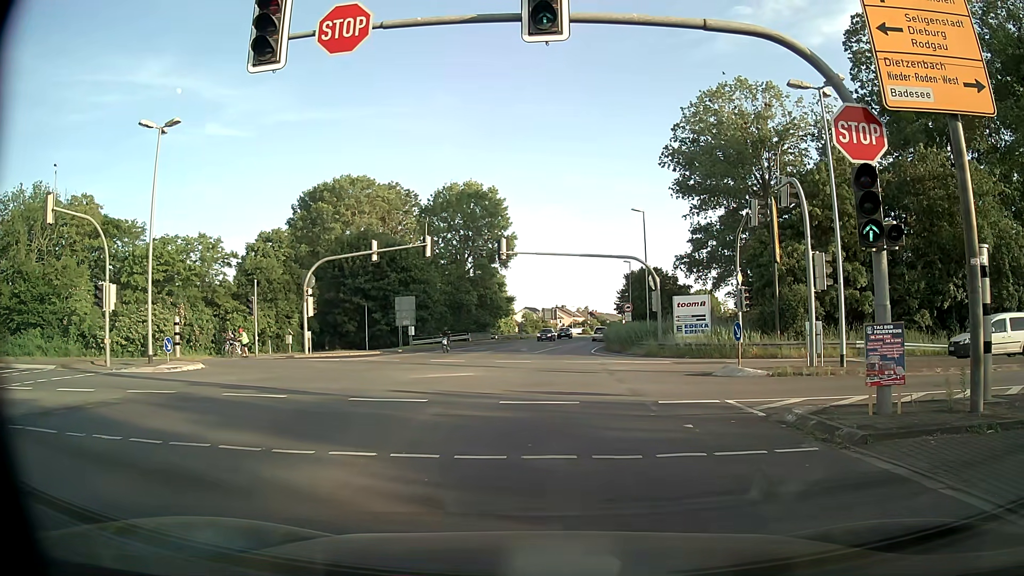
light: Day
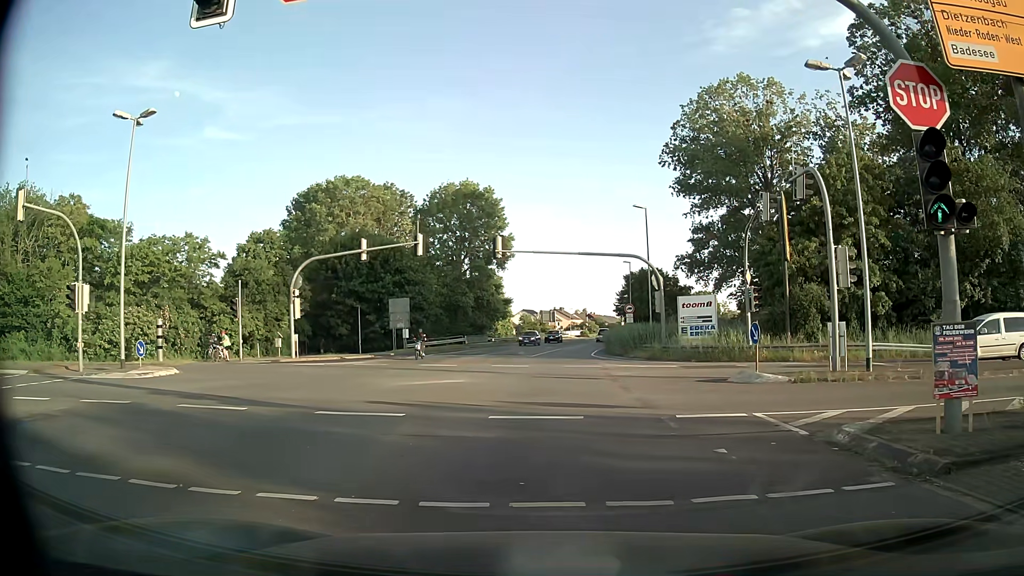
(0.0, +2.1) m; +2°
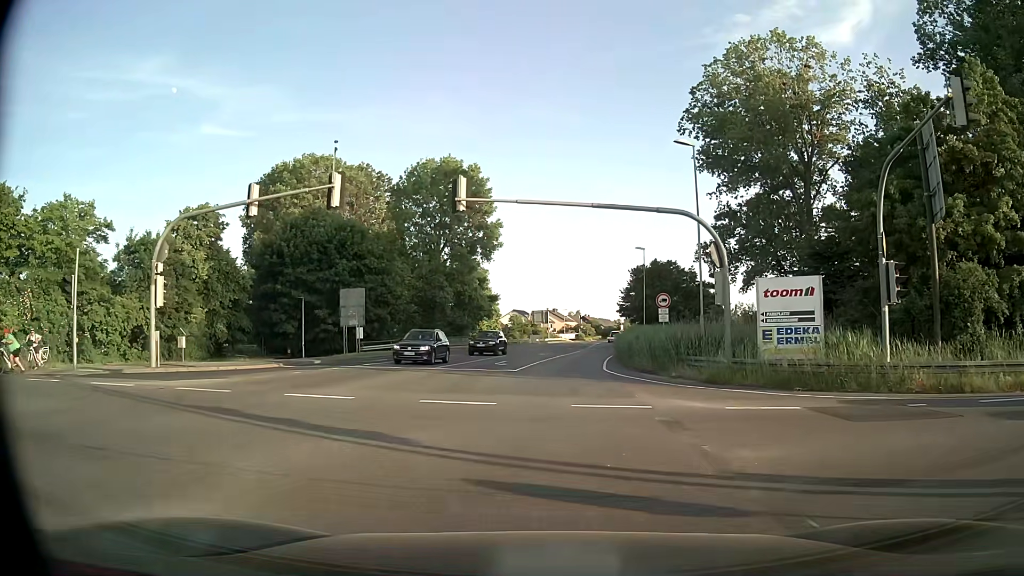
(0.0, +15.3) m; 0°
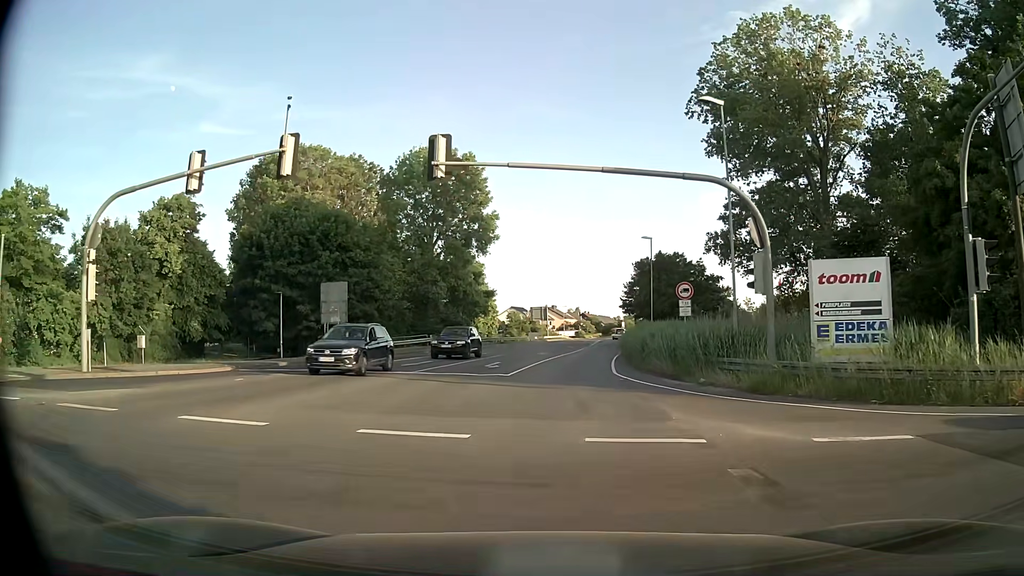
(0.0, +4.7) m; 0°
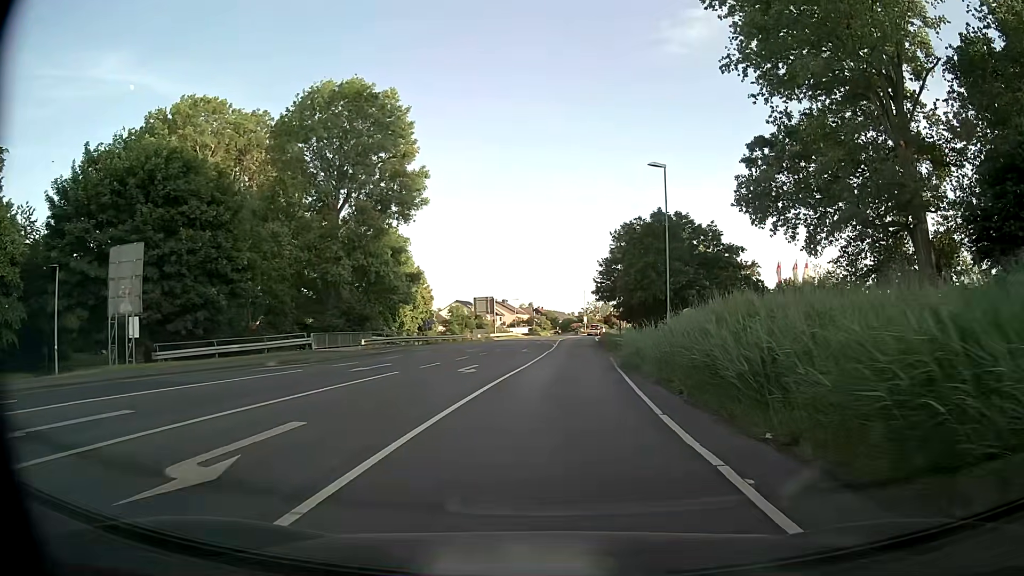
(+0.7, +22.6) m; +4°
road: tertiary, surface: asphalt
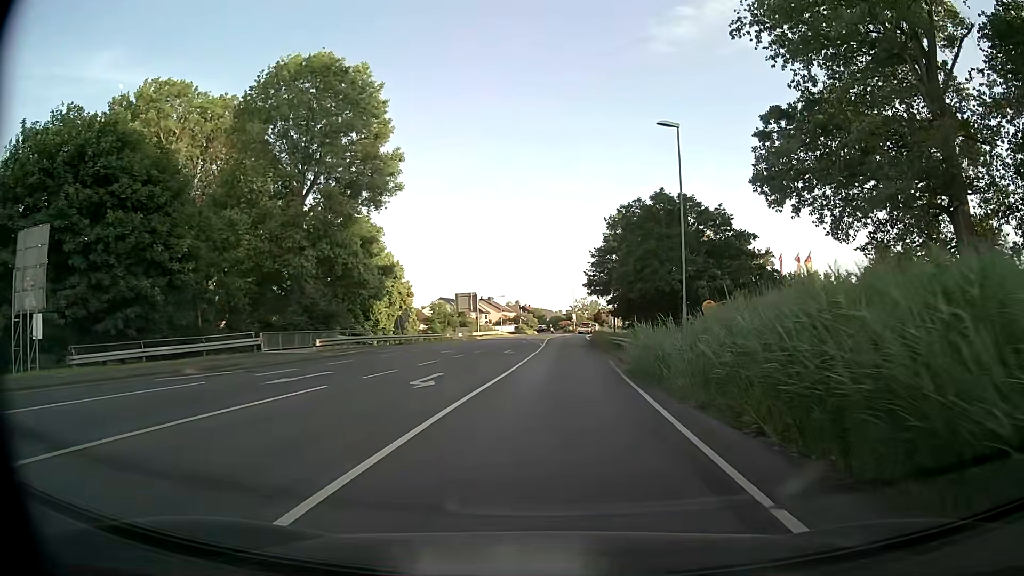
(+0.1, +6.0) m; +2°
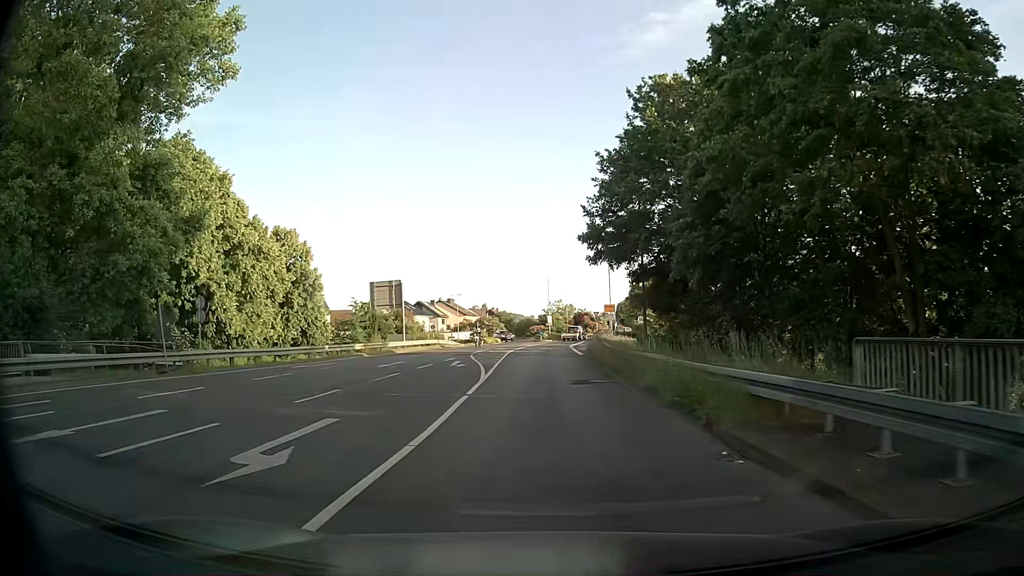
(+0.6, +29.4) m; +2°
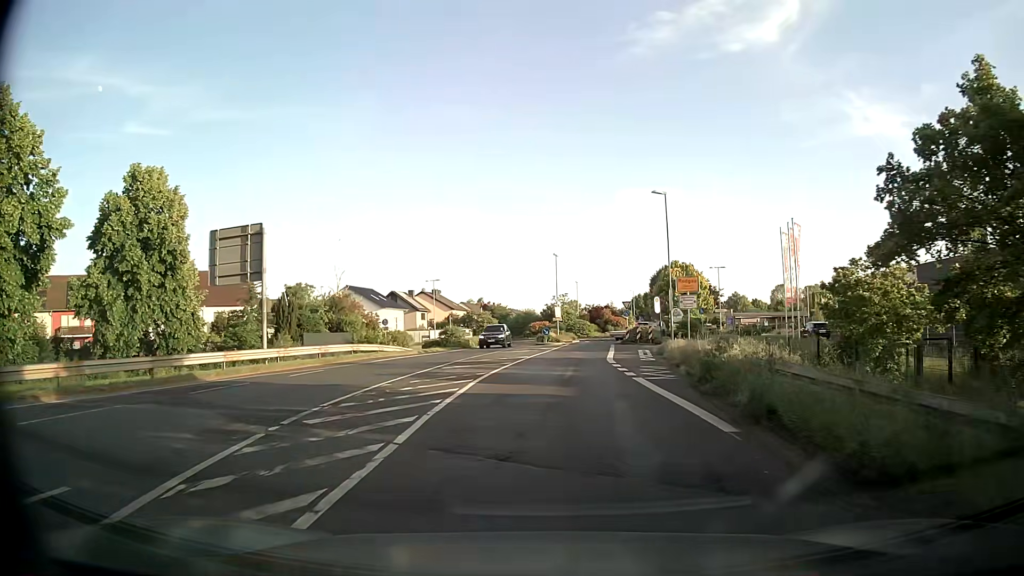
(-0.1, +28.5) m; +1°
(0, +10) (0, +20) (+1, +30) (+2, +40) (+3, +50) (+4, +60) (+7, +69) (+12, +78) (+13, +87) (+10, +97) m
